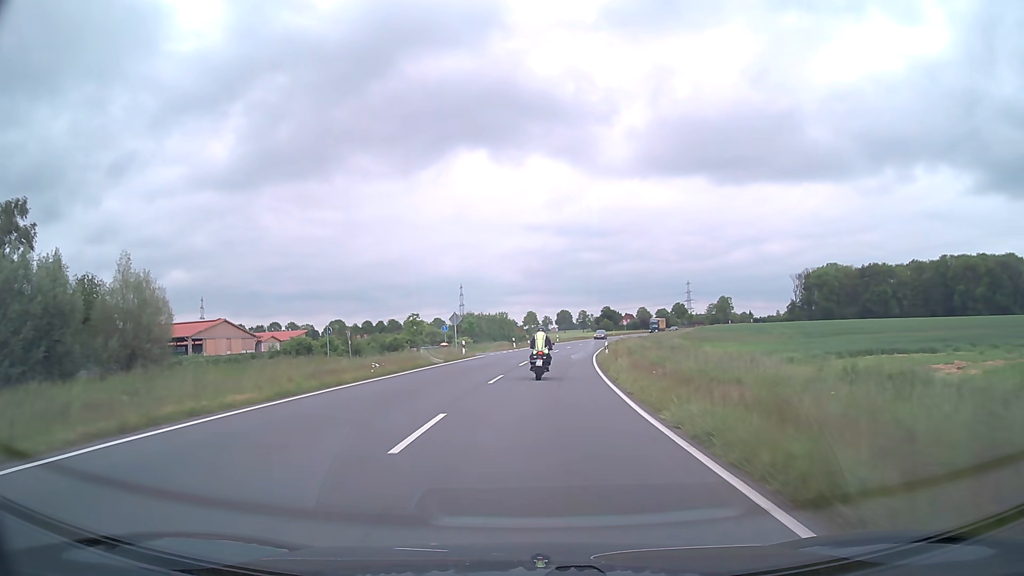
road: secondary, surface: asphalt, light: Day
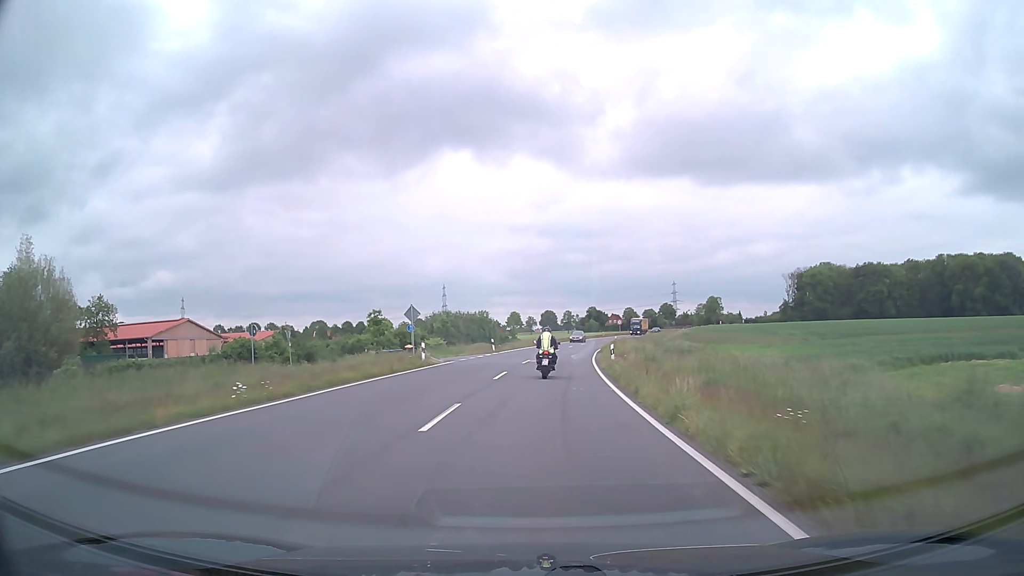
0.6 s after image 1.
(+0.1, +10.1) m; +1°
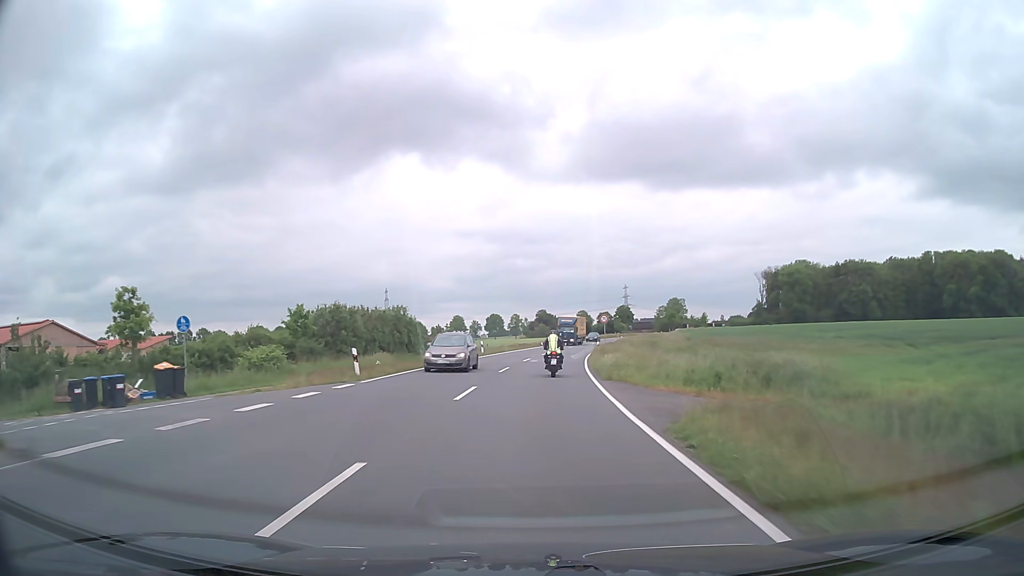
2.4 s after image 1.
(+1.1, +30.5) m; +4°
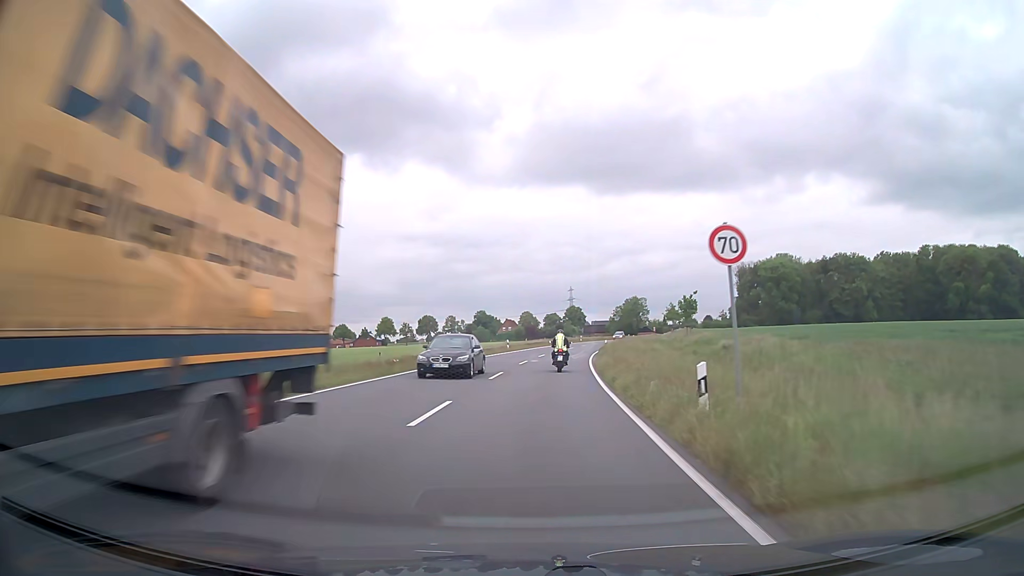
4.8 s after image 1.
(+1.8, +40.9) m; +5°
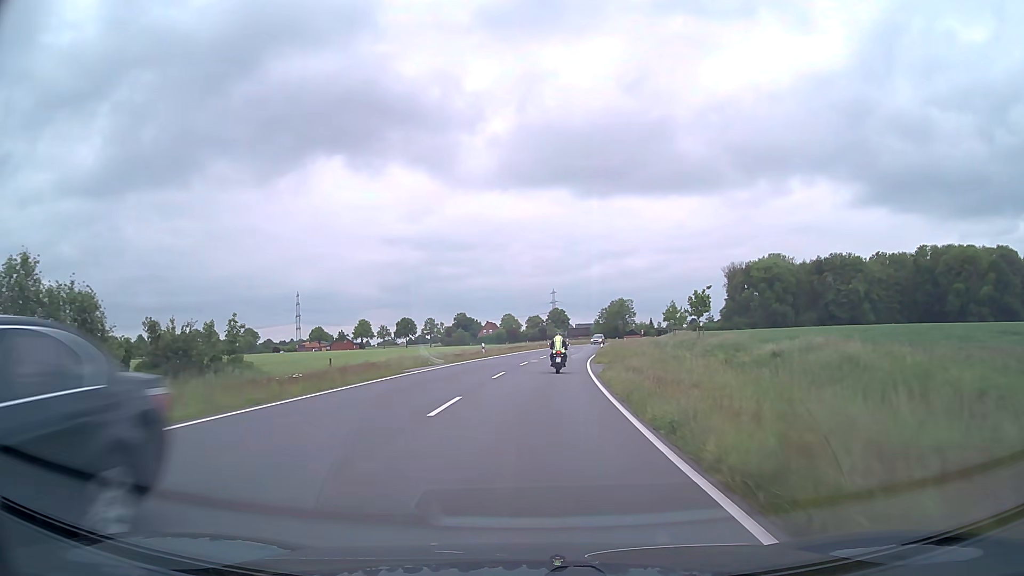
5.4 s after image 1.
(+0.1, +10.2) m; +2°
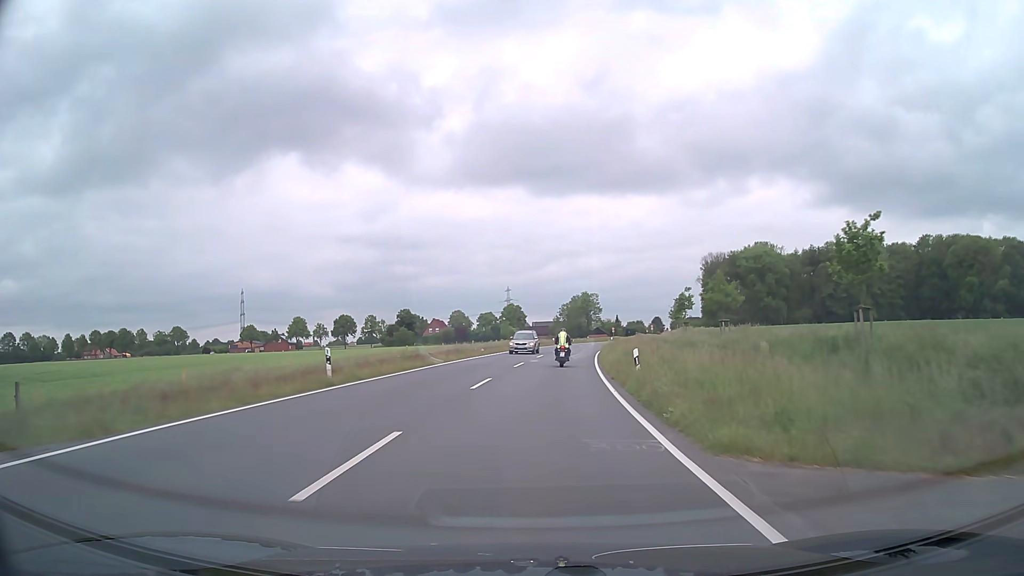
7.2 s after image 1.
(+1.0, +30.7) m; +4°
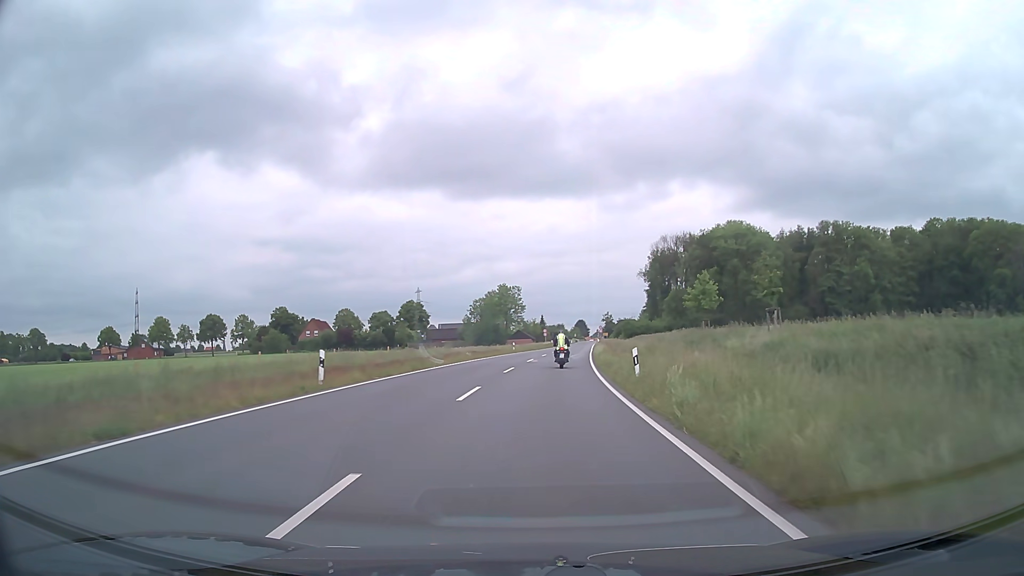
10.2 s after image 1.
(+3.2, +50.6) m; +7°
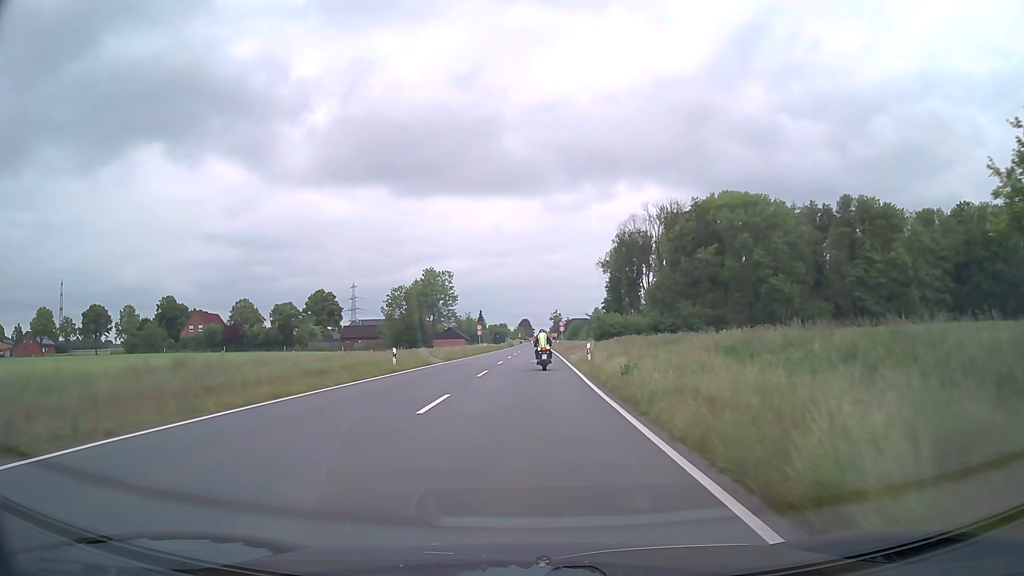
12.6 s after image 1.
(+1.7, +38.4) m; +5°
(0, +10) (0, +20) (0, +30) (+1, +40) (+1, +50) (+1, +60) (+1, +70) (+1, +80) (+1, +90) (+1, +100) m
